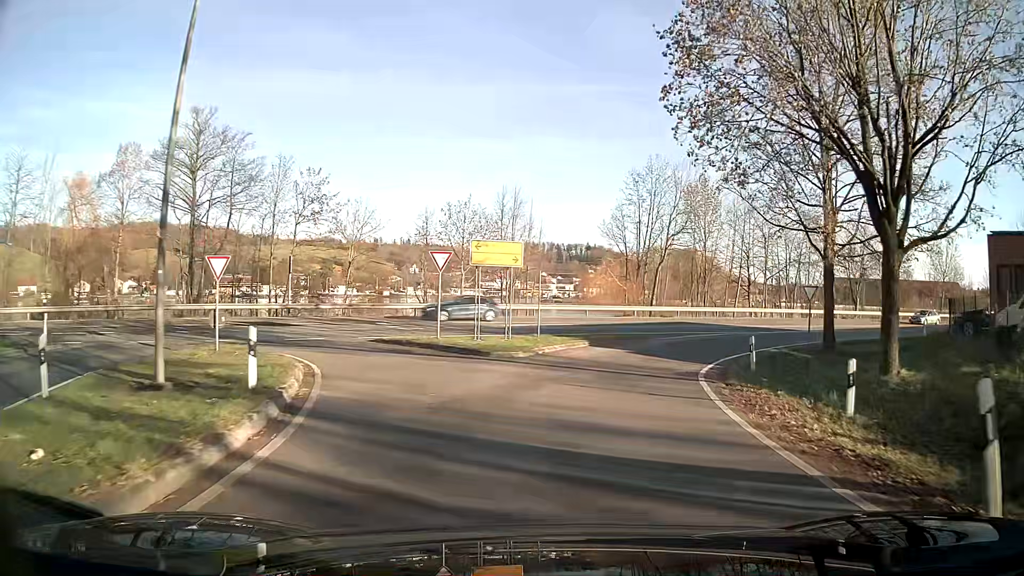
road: unclassified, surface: asphalt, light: Day
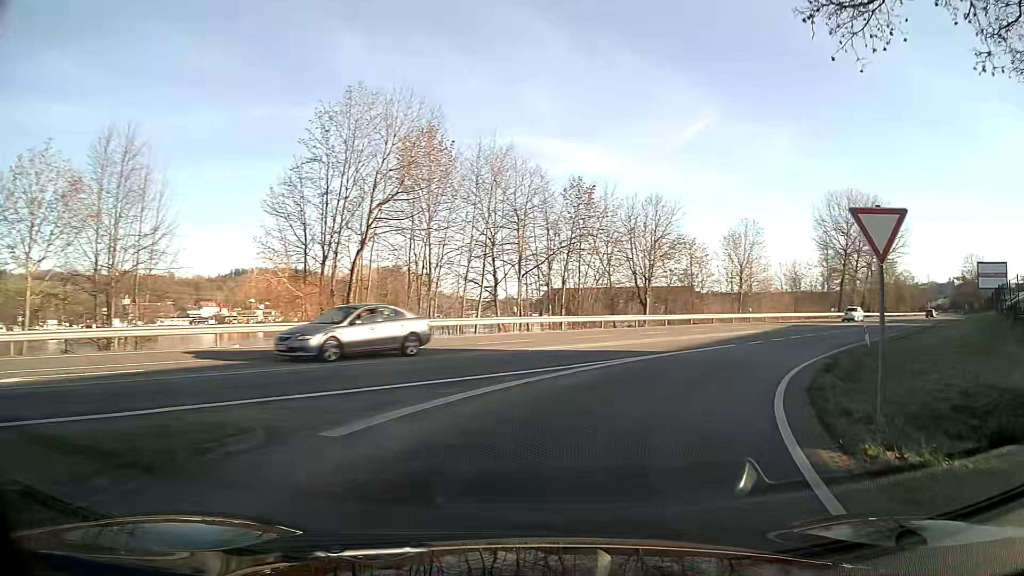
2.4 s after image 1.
(+4.5, +21.9) m; +28°
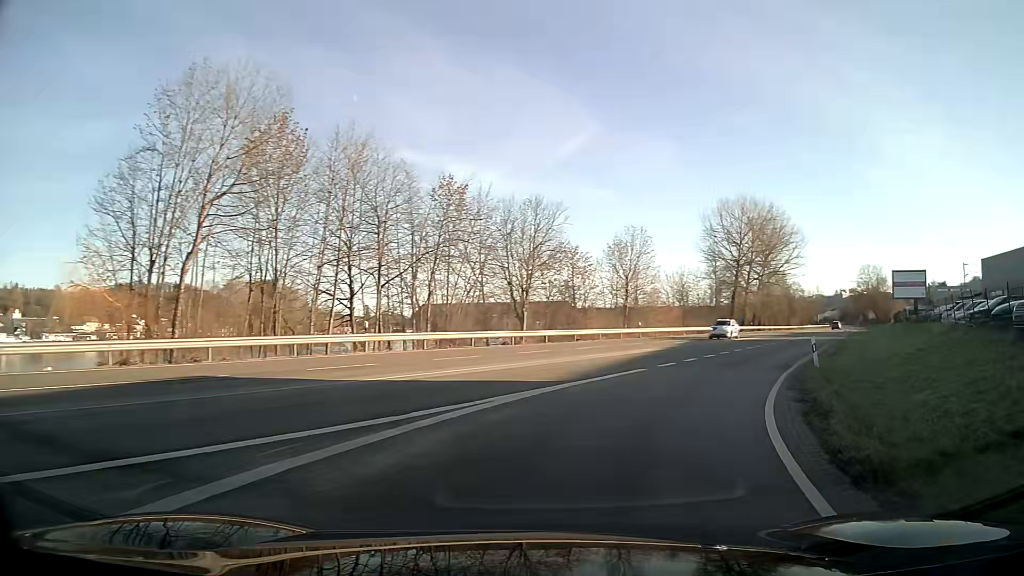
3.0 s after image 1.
(+0.5, +5.9) m; +10°
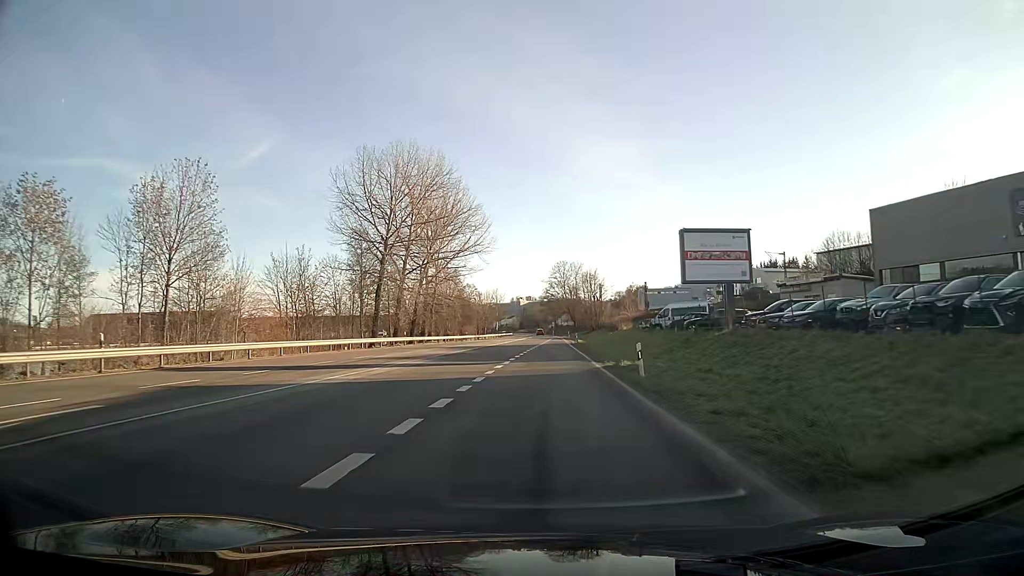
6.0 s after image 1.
(+10.4, +34.2) m; +23°
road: primary
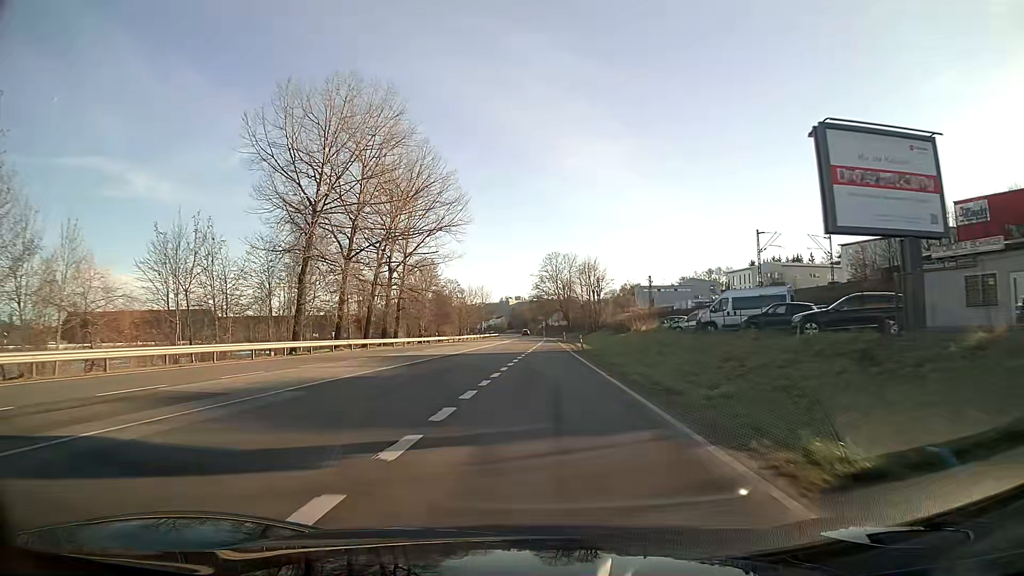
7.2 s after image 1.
(+0.1, +20.5) m; 0°
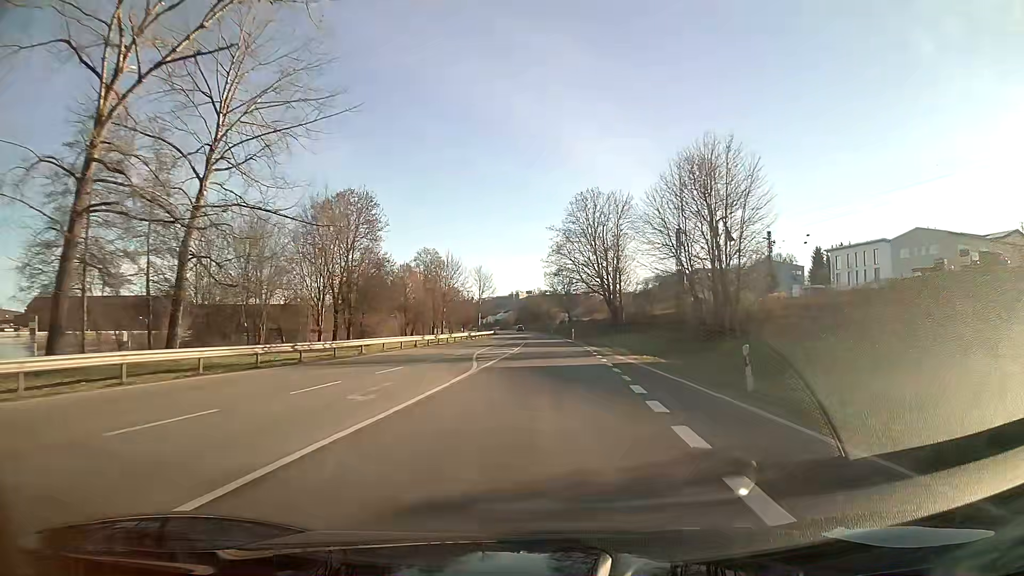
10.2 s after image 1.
(-0.8, +65.6) m; -1°
(0, +10) (0, +20) (0, +30) (+1, +40) (+1, +50) (+1, +60) (+1, +70) (+1, +80) (0, +90) (0, +100) m
